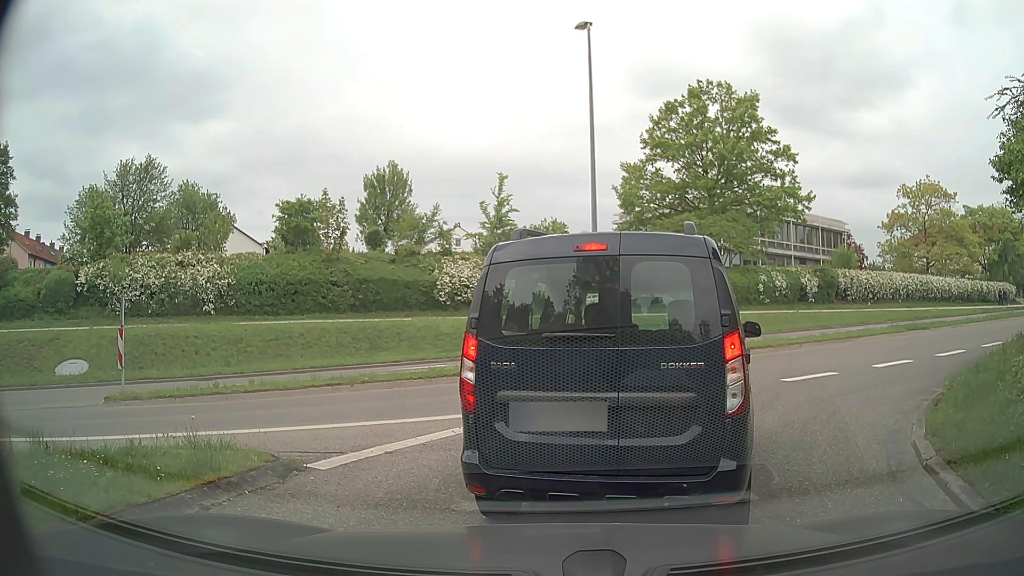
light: Day
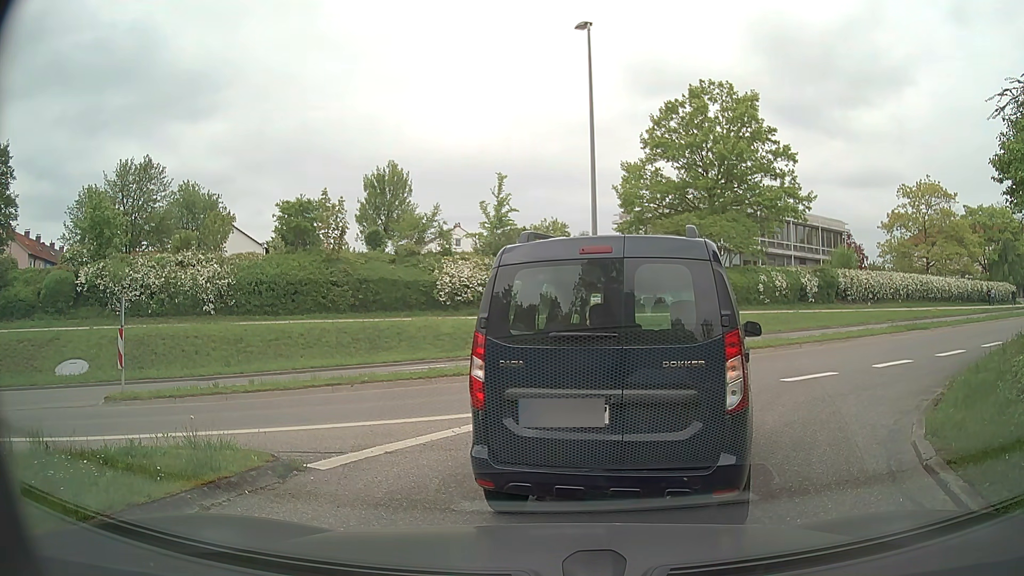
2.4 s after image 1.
(0.0, 0.0) m; 0°
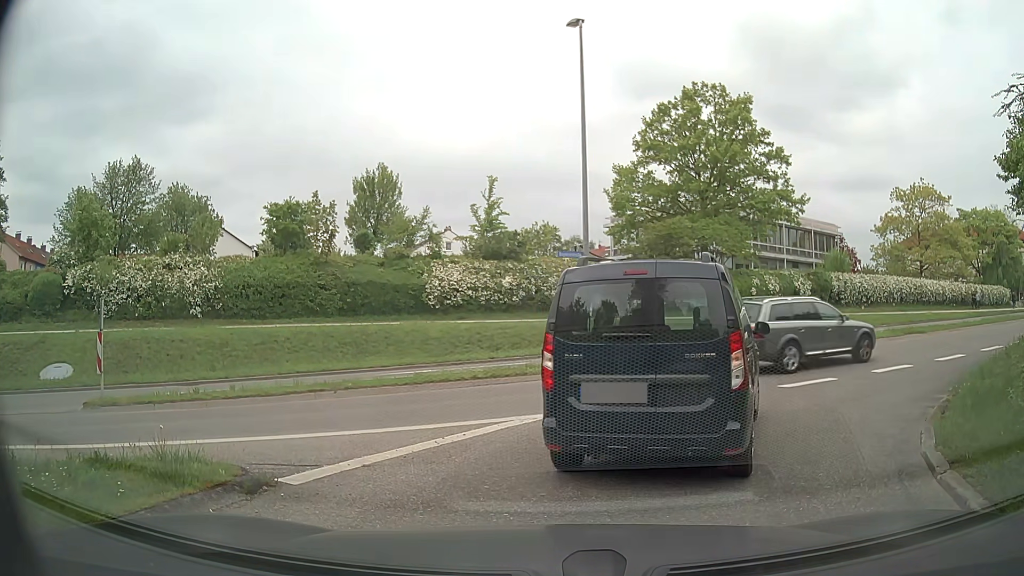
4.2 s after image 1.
(0.0, +0.4) m; 0°
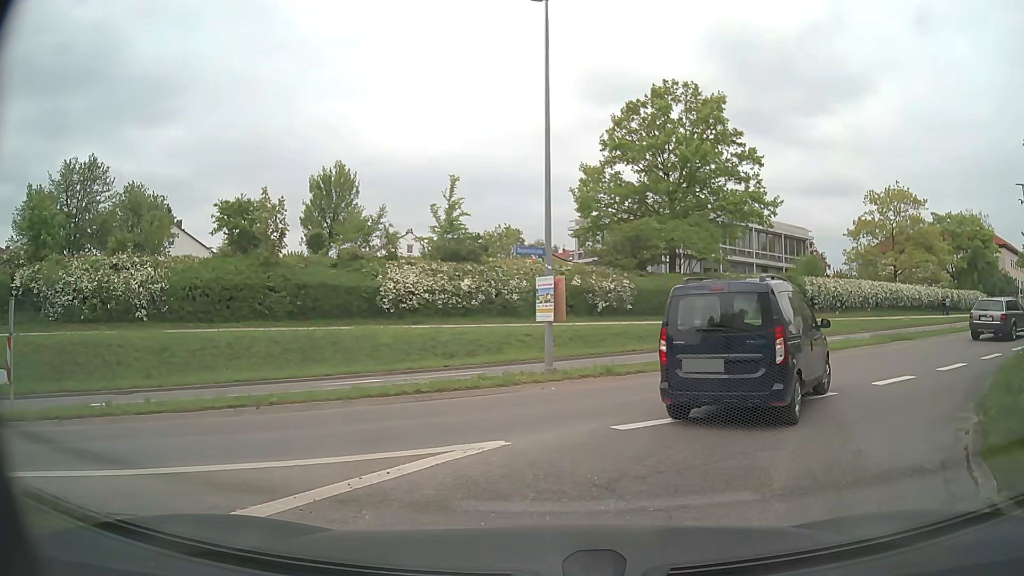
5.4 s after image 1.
(+0.1, +2.0) m; +6°
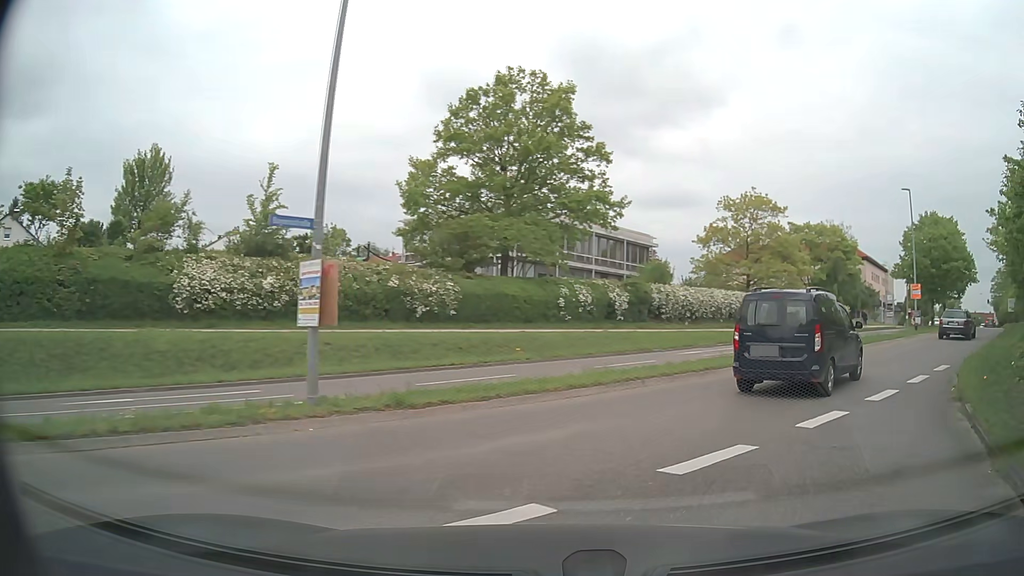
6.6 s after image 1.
(+0.5, +4.7) m; +12°
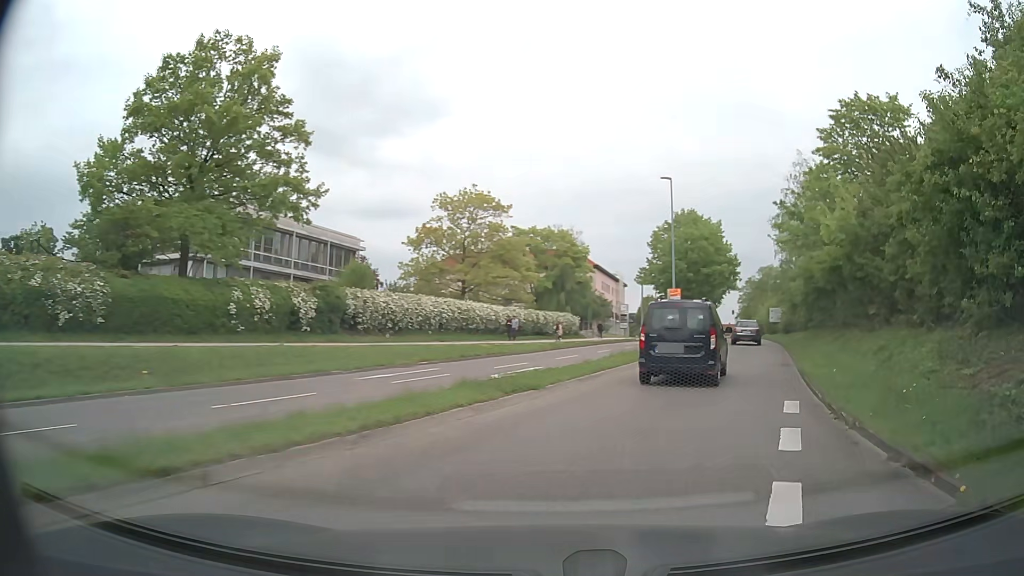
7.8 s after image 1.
(+1.9, +7.5) m; +25°
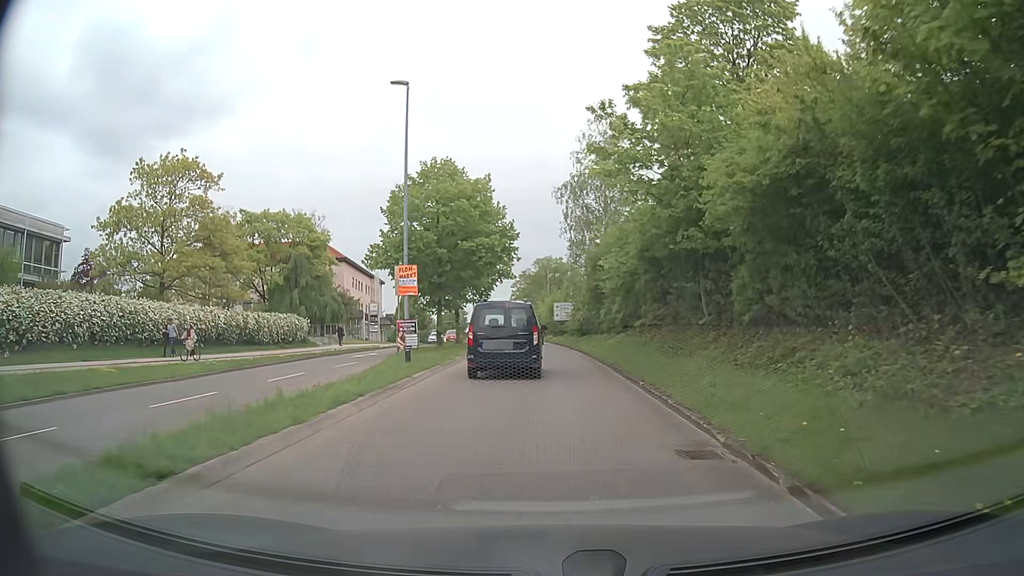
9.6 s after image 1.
(+3.4, +14.9) m; +19°
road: tertiary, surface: asphalt
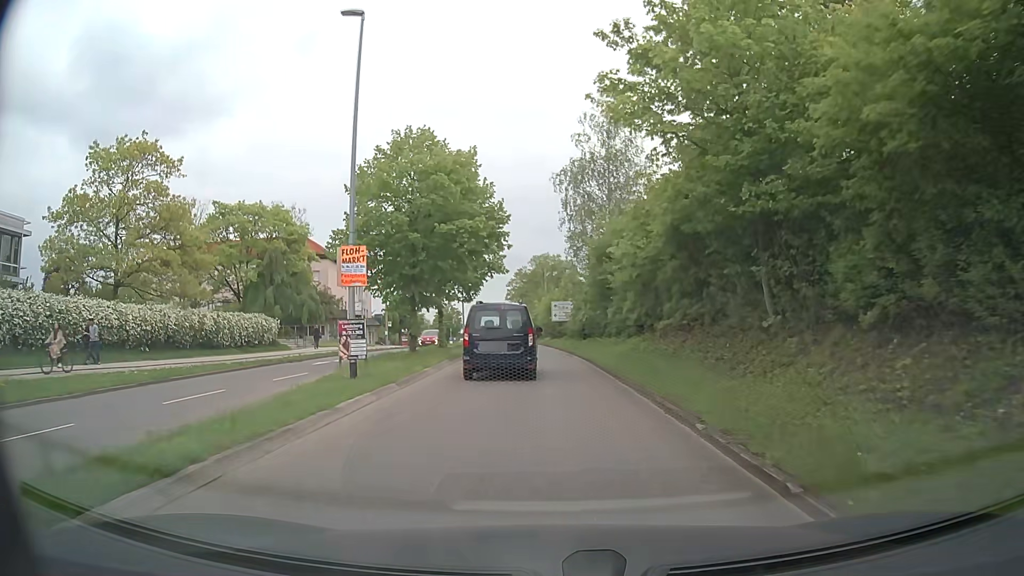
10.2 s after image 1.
(0.0, +5.5) m; 0°
